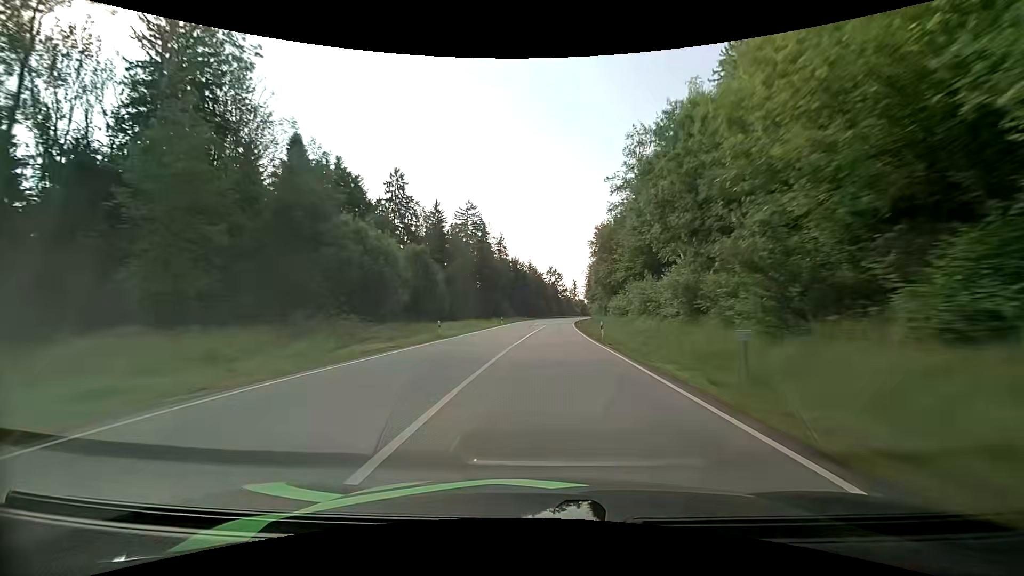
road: primary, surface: asphalt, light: Day
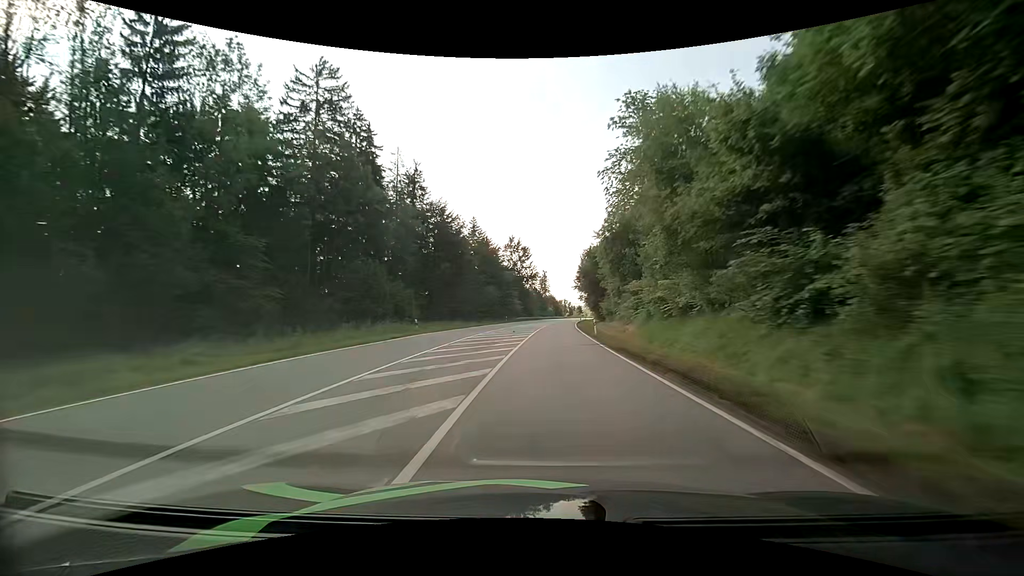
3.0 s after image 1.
(+3.6, +84.9) m; +4°
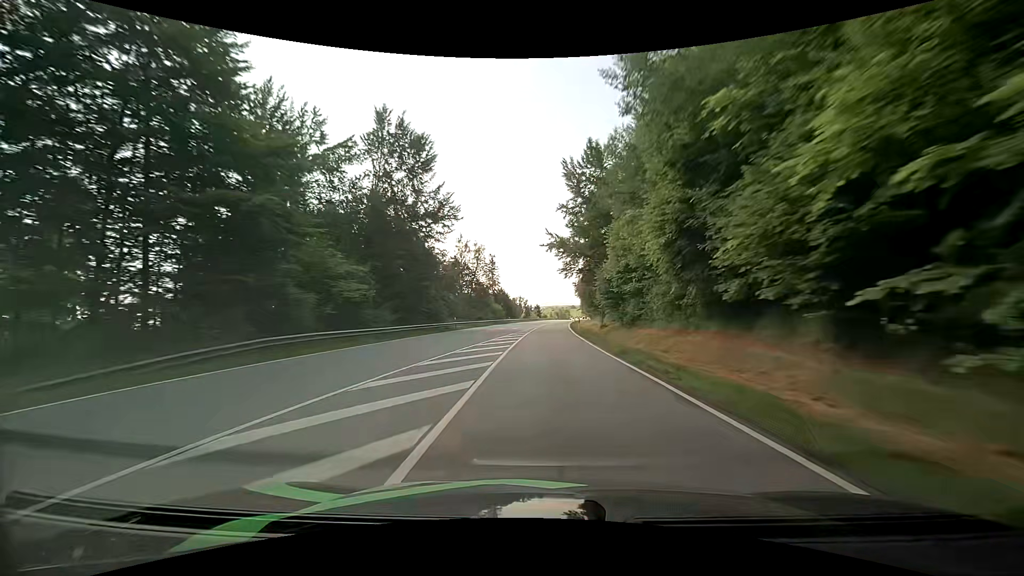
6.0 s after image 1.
(+4.0, +84.7) m; +5°
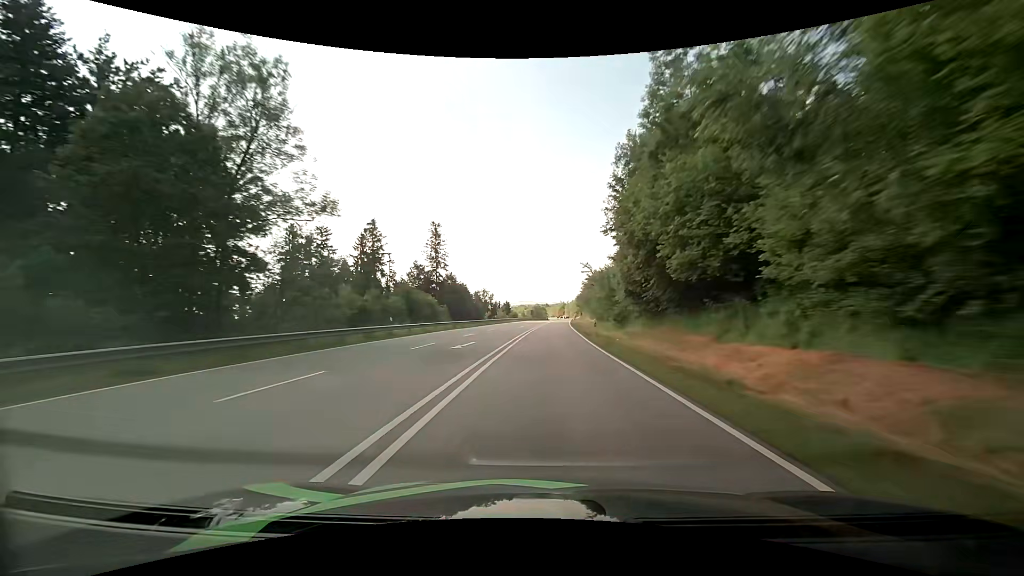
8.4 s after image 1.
(+2.0, +69.3) m; +3°
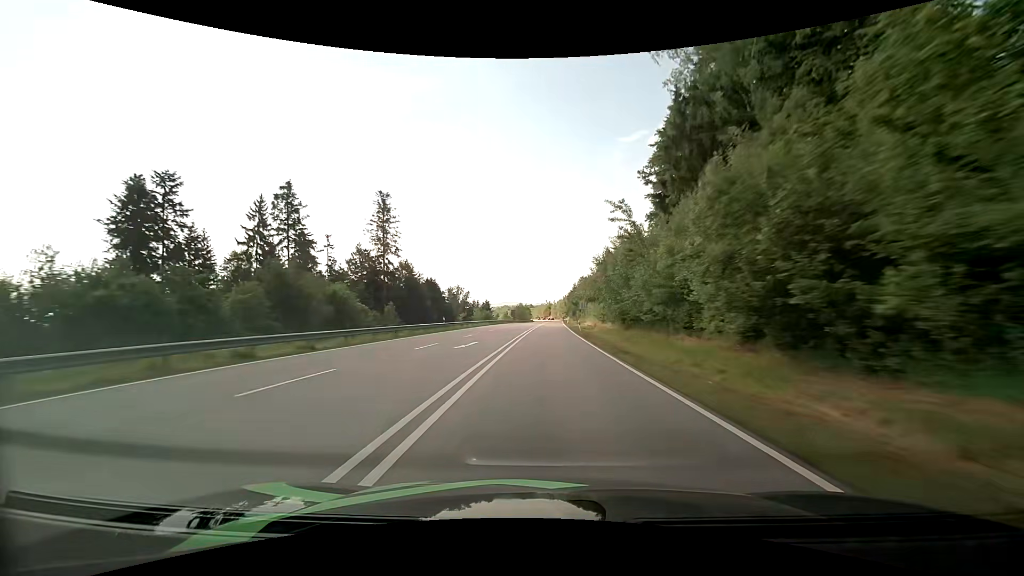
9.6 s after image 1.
(+0.3, +35.7) m; +1°
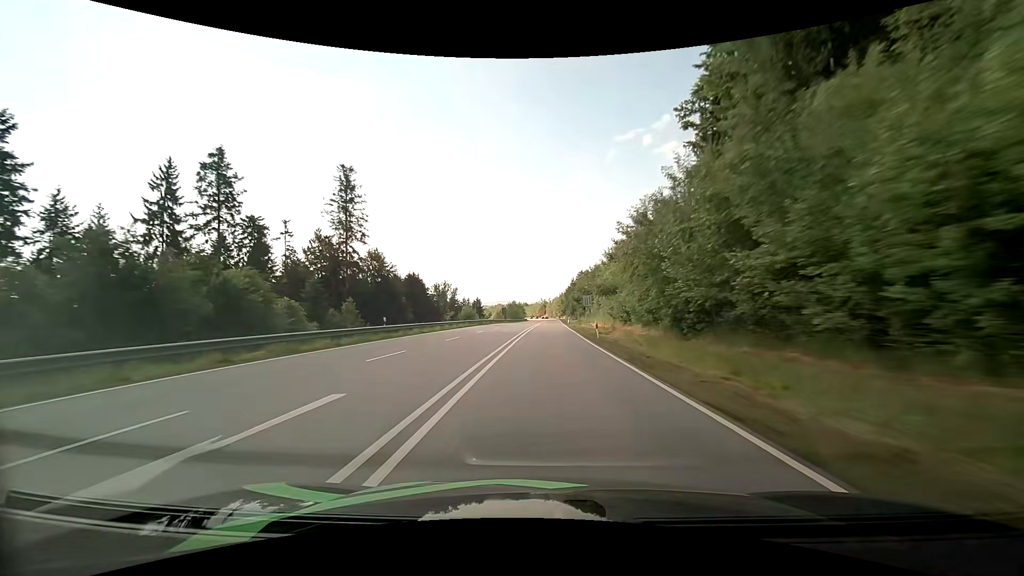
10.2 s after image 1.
(+0.2, +17.9) m; +1°
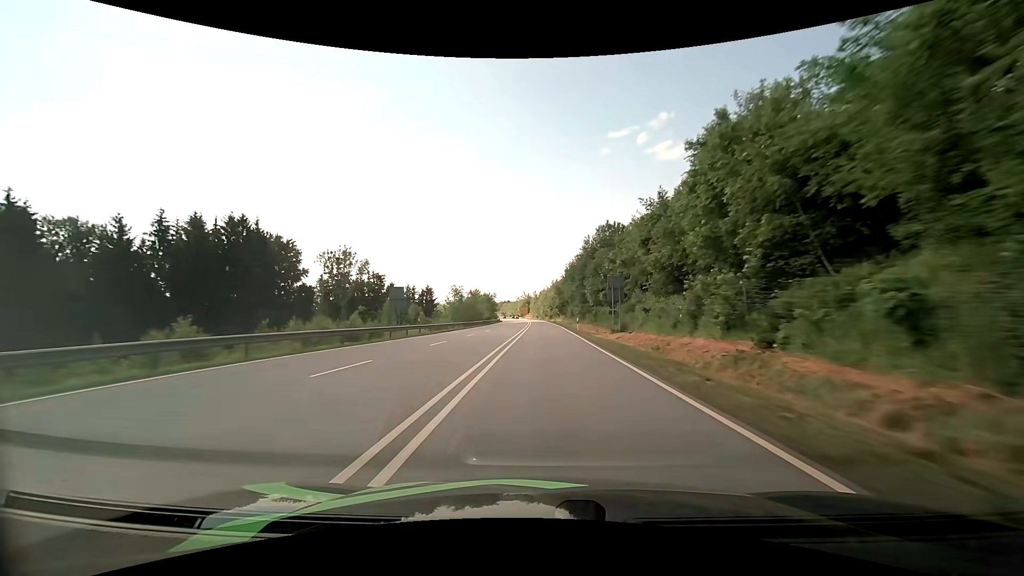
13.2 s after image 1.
(+1.7, +87.8) m; +2°
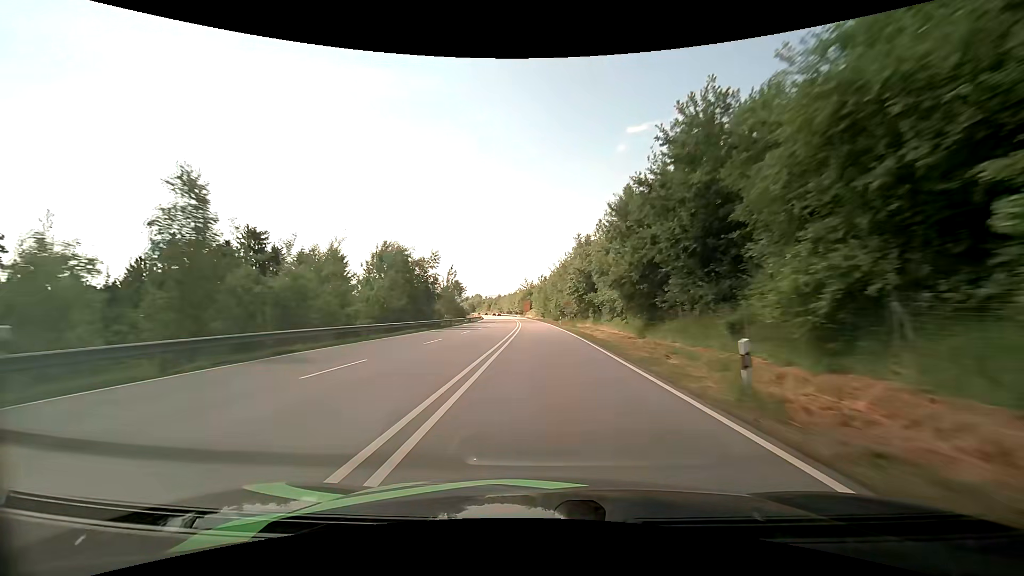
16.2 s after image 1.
(+0.2, +84.7) m; -1°
(0, +10) (0, +20) (0, +30) (0, +40) (-1, +50) (-1, +60) (-1, +70) (-2, +80) (-2, +90) (-3, +100) m
